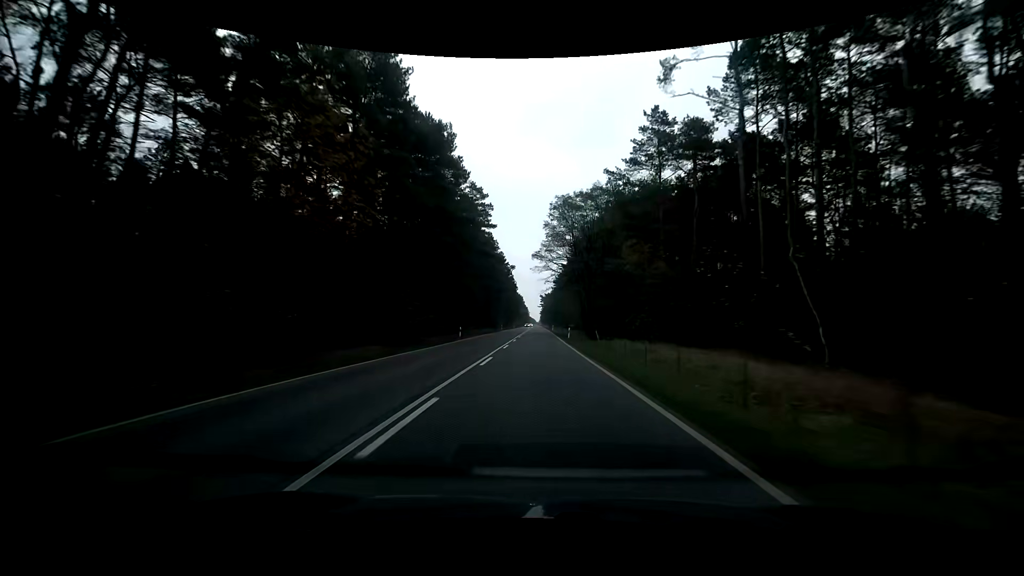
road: primary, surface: asphalt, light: Day
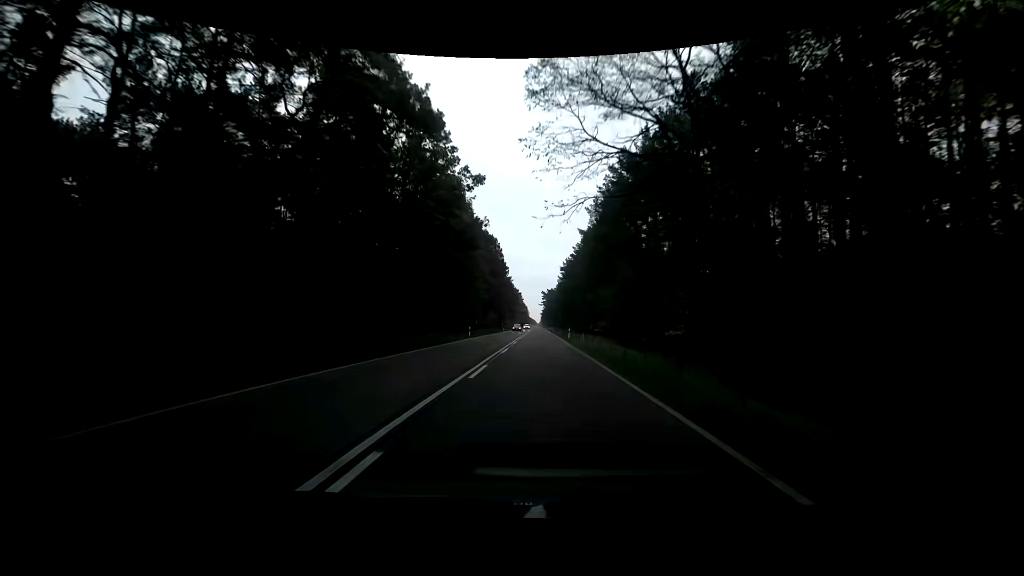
(-0.4, +47.3) m; 0°
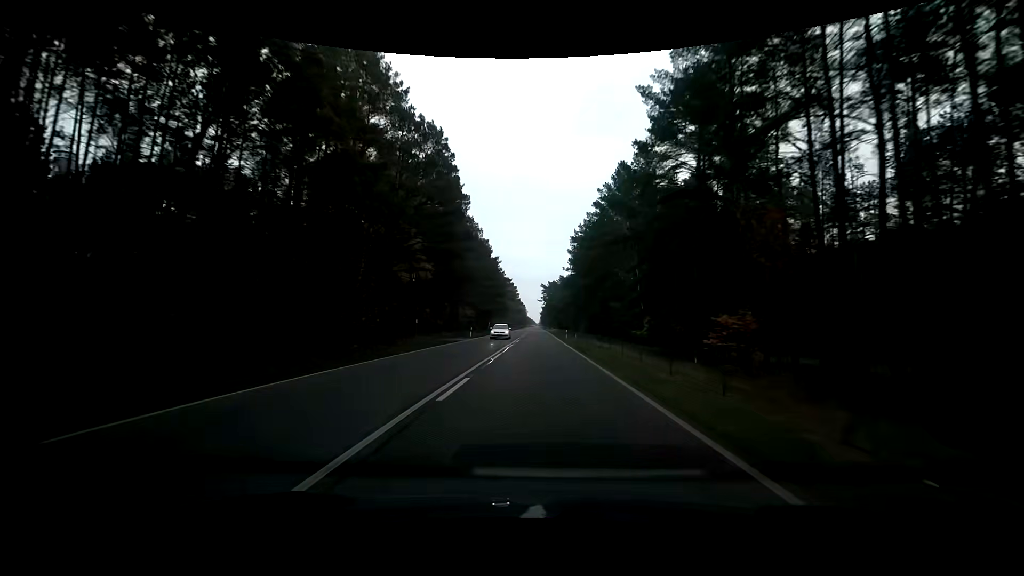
(+0.3, +47.3) m; 0°
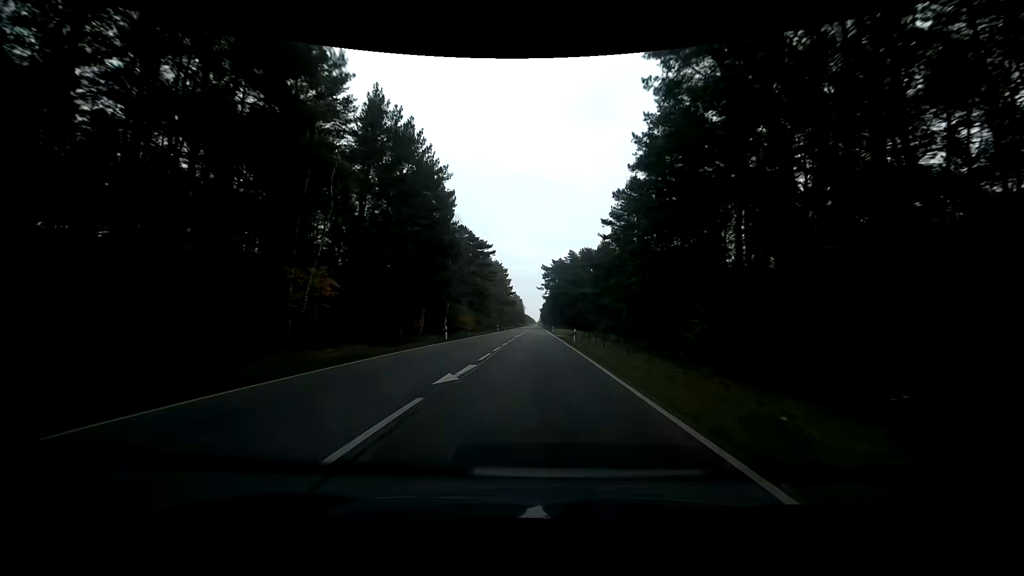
(0.0, +63.0) m; 0°
(0, +10) (0, +20) (0, +30) (0, +40) (0, +50) (0, +60) (0, +70) (0, +80) (0, +90) (0, +100) m
